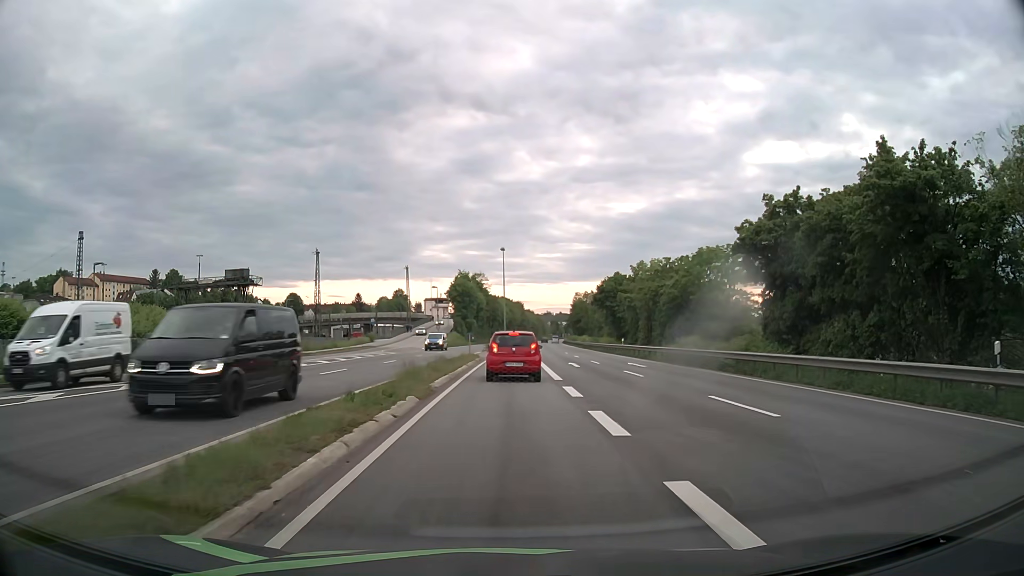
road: primary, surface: asphalt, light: Day
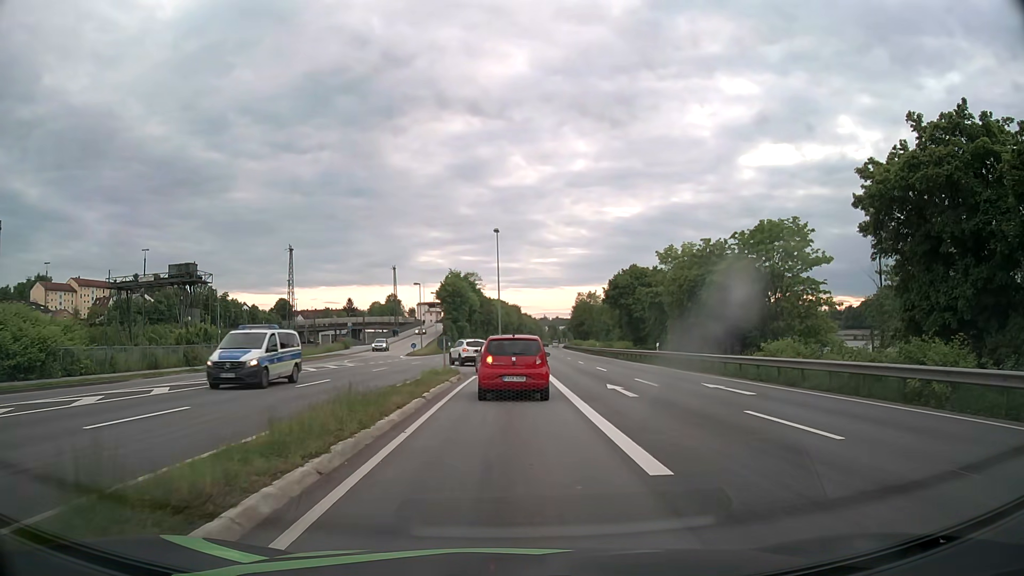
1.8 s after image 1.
(0.0, +14.3) m; 0°
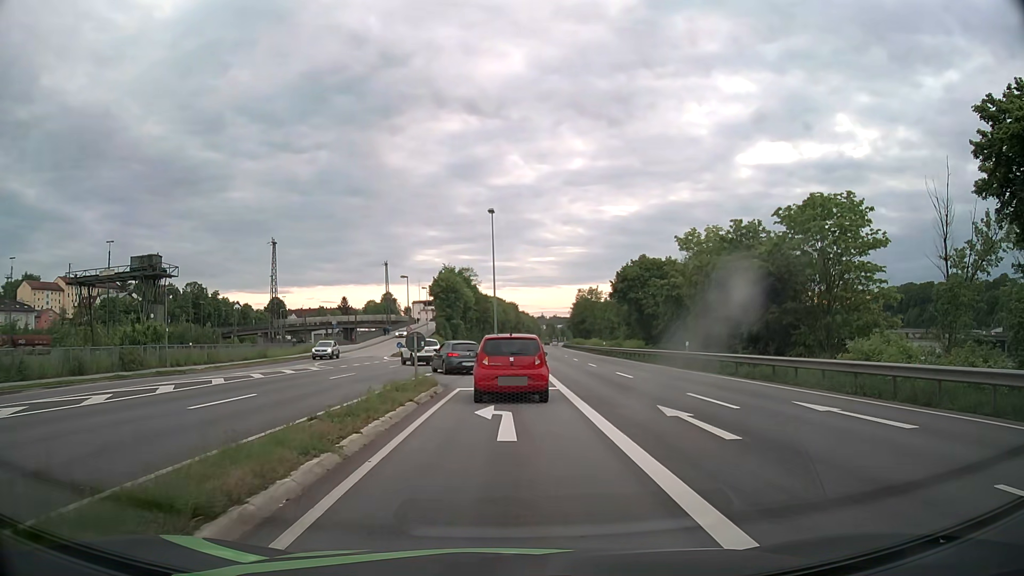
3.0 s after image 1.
(0.0, +7.6) m; +1°
